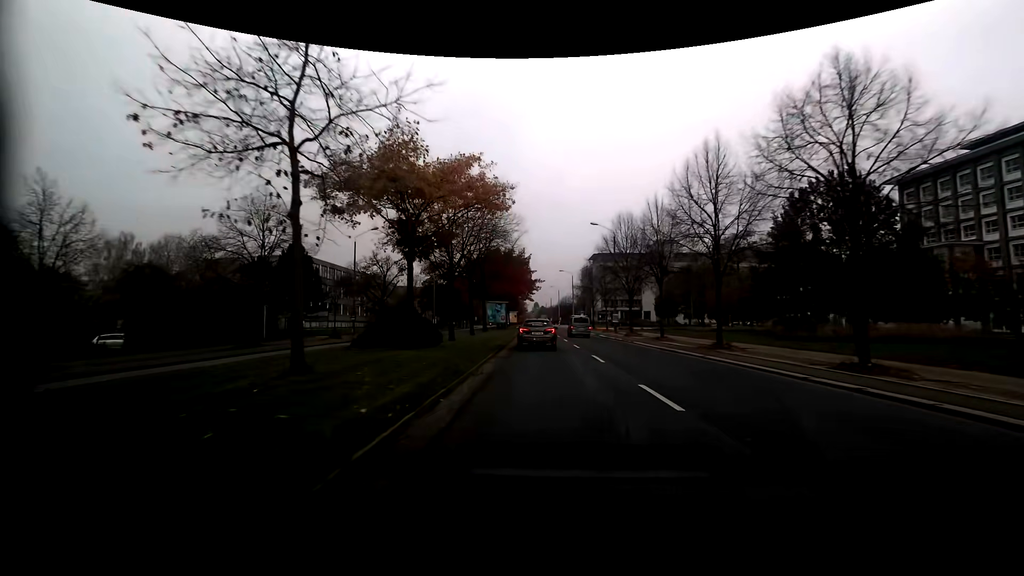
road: secondary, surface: asphalt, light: Day
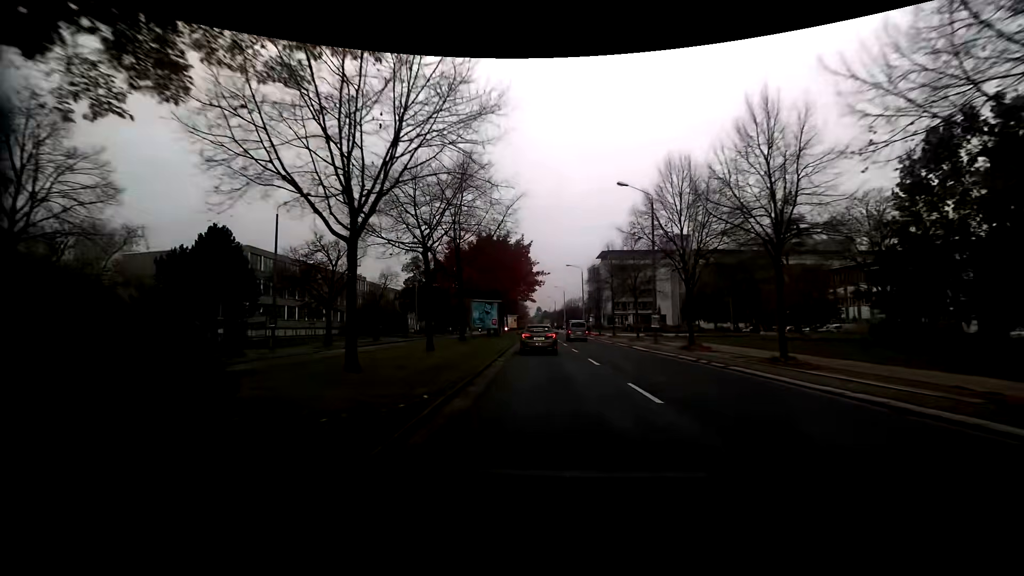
(+0.1, +16.7) m; 0°
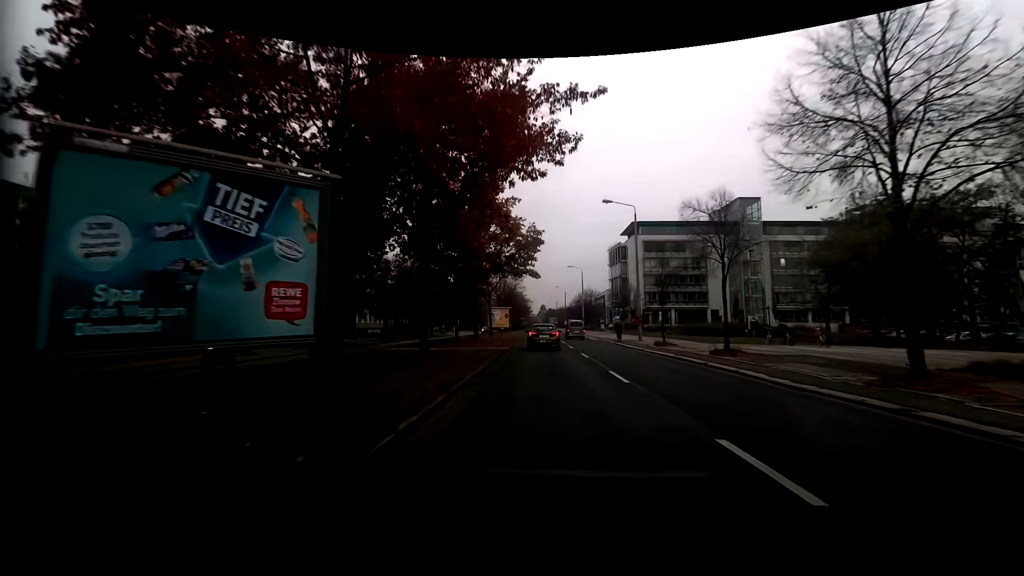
(0.0, +42.2) m; 0°
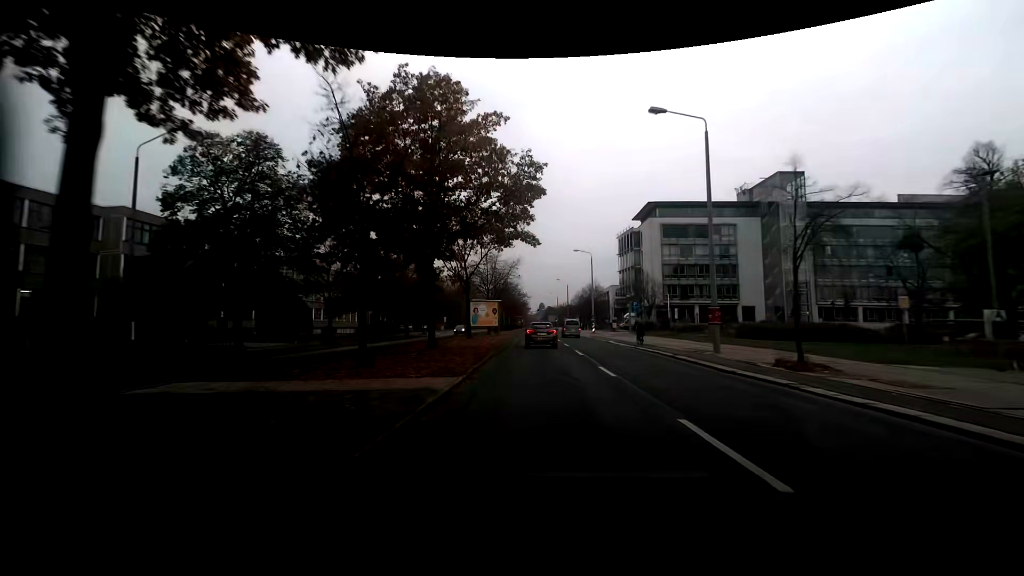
(0.0, +17.2) m; 0°
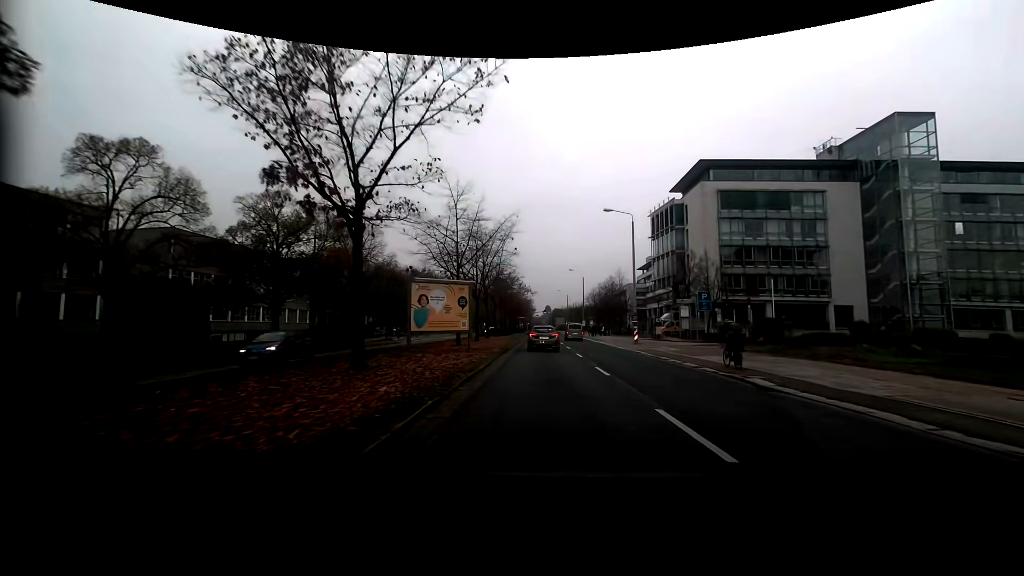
(-0.1, +26.0) m; -1°
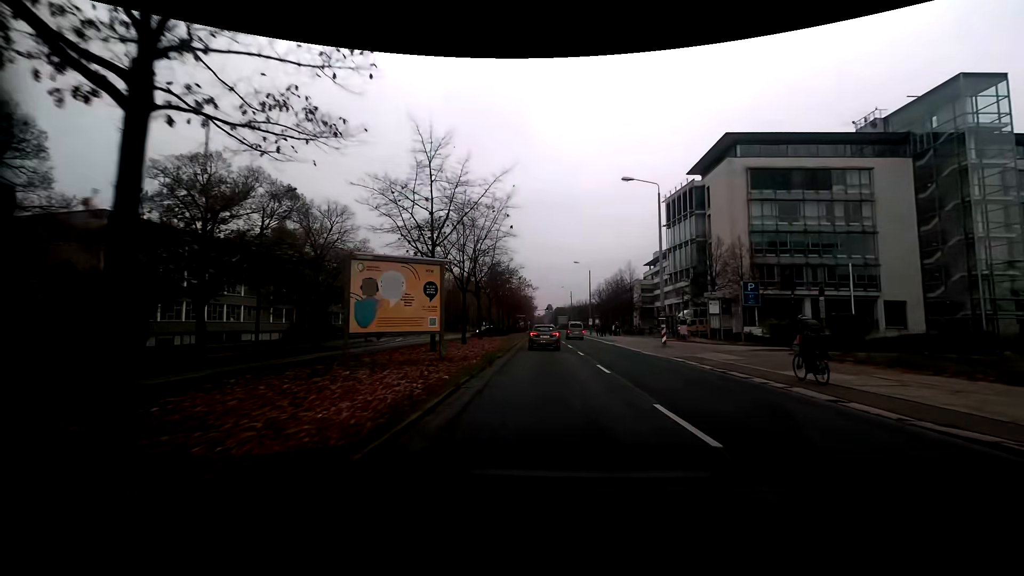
(0.0, +8.7) m; 0°
